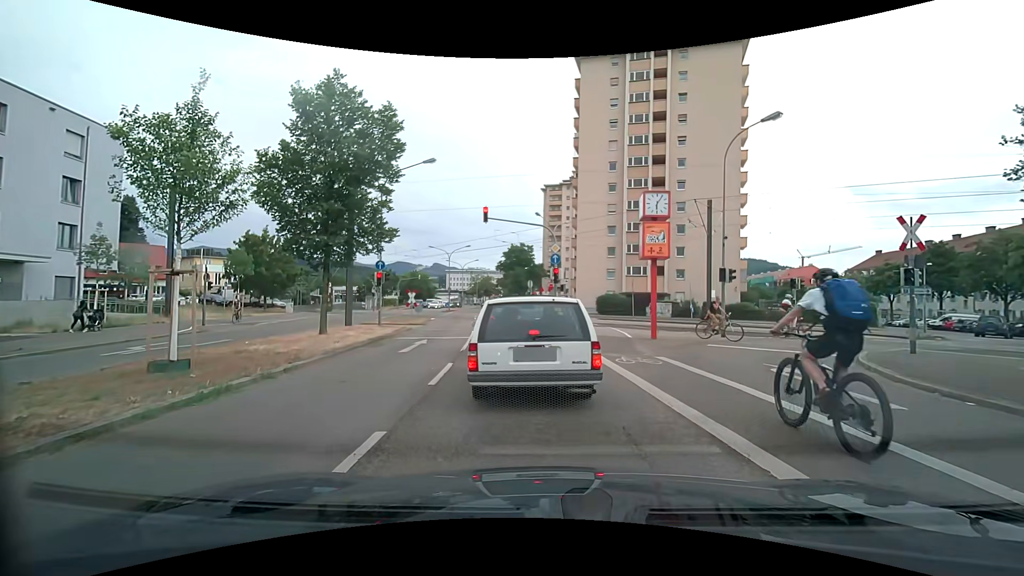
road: secondary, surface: asphalt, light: Day
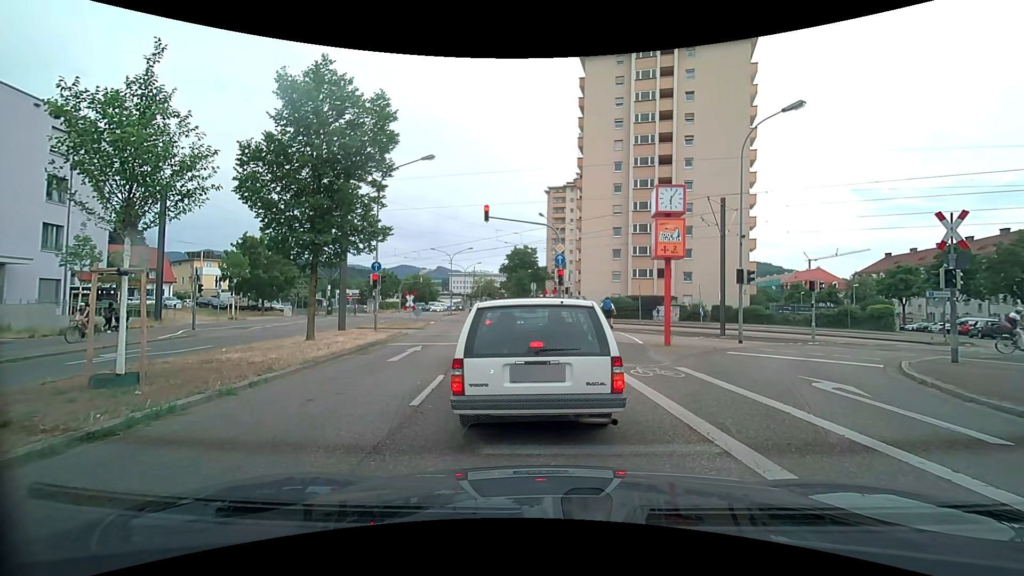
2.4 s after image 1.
(0.0, +1.3) m; +1°
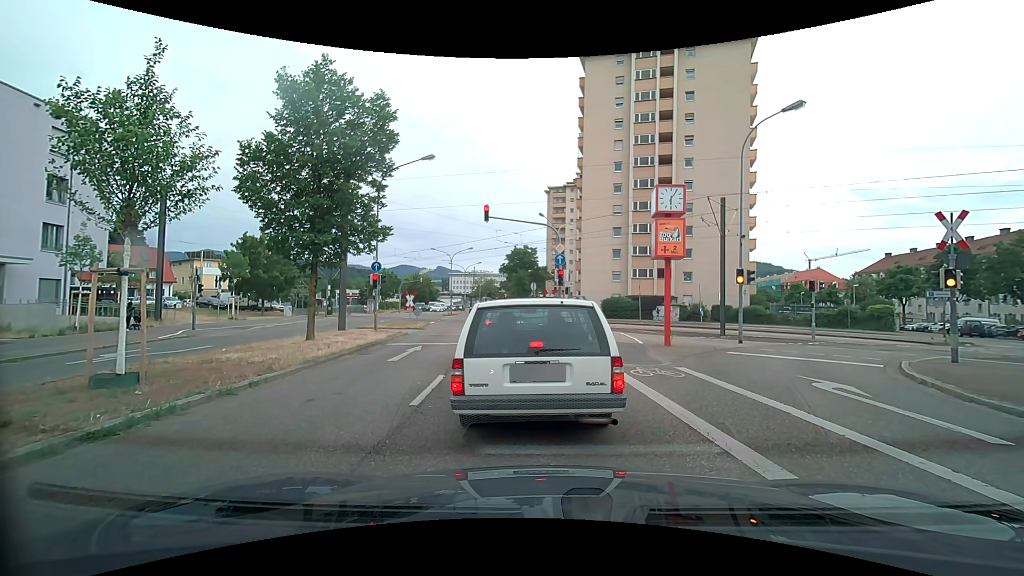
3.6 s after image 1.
(0.0, 0.0) m; 0°
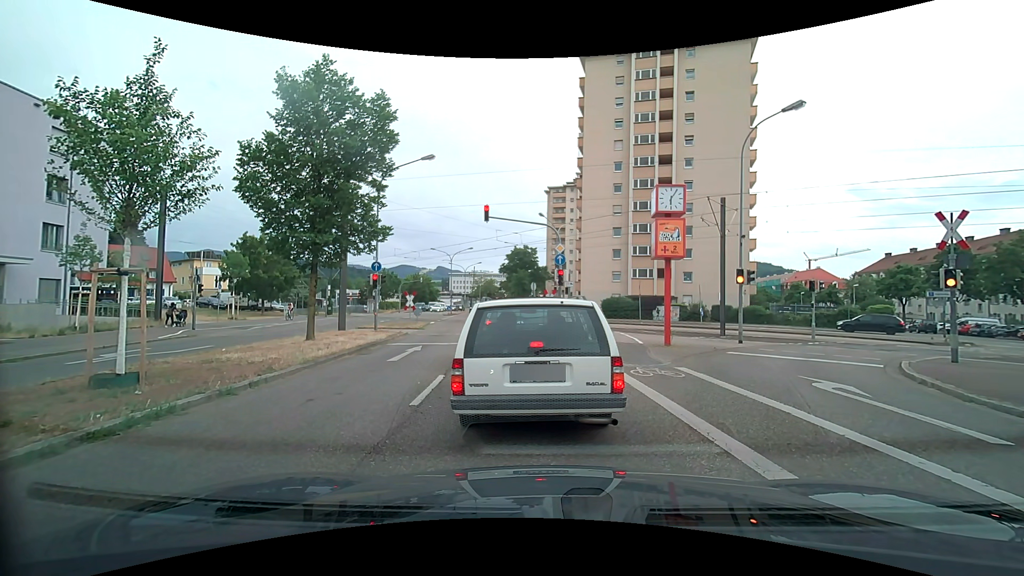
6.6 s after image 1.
(0.0, 0.0) m; 0°
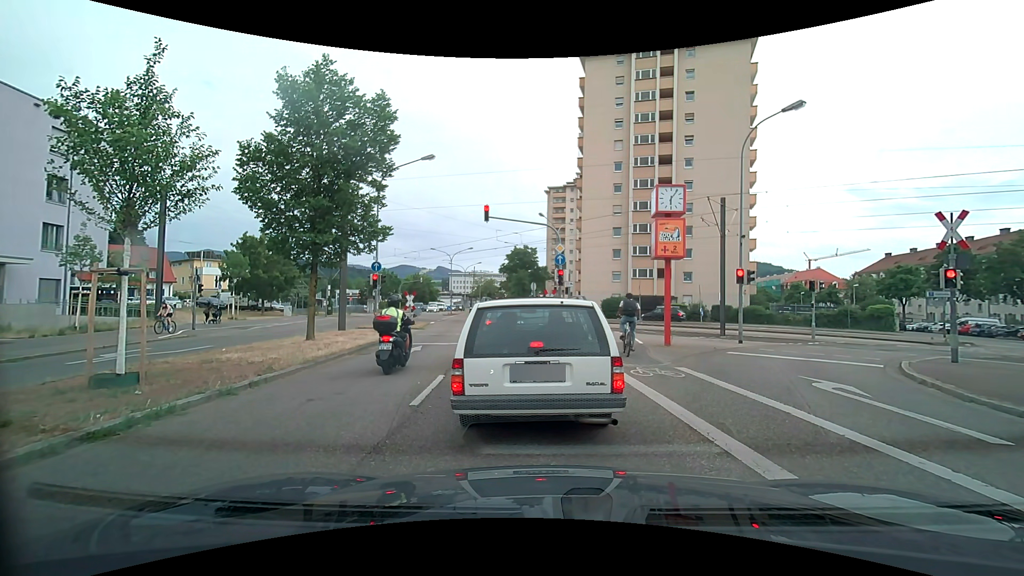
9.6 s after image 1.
(0.0, 0.0) m; 0°
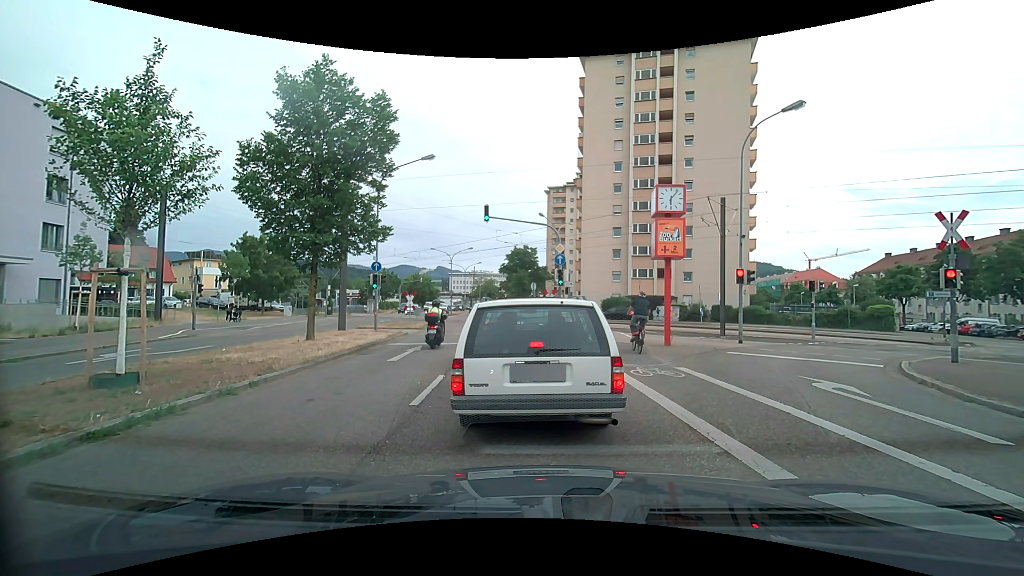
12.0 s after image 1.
(0.0, 0.0) m; 0°
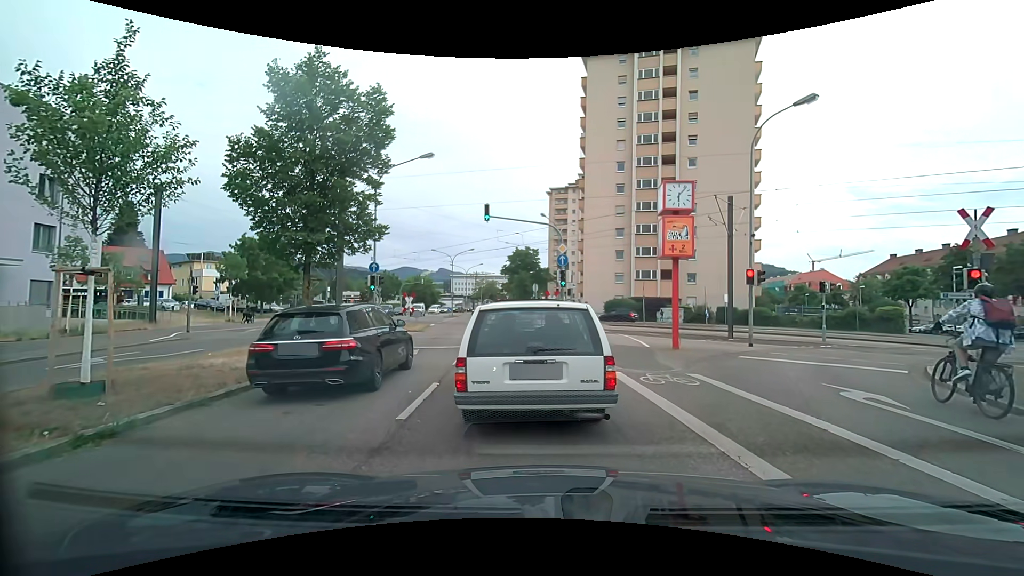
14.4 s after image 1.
(0.0, +0.8) m; 0°
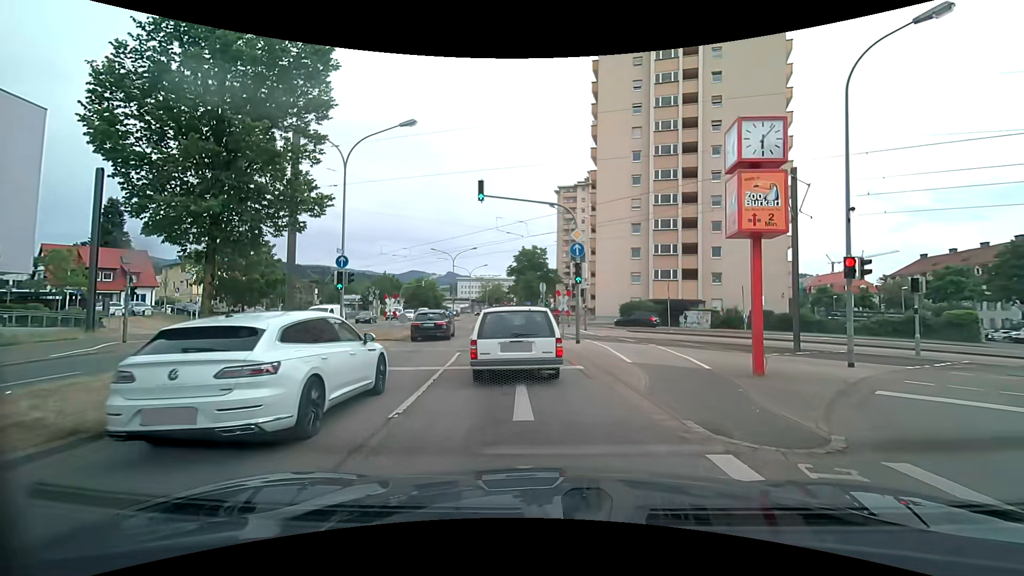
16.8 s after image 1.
(0.0, +6.0) m; +1°
(0, +10) (-2, +20) (-3, +30) (-4, +40) (-6, +50) (-7, +60) (-9, +69) (-10, +79) (-11, +89) (-11, +99) m
